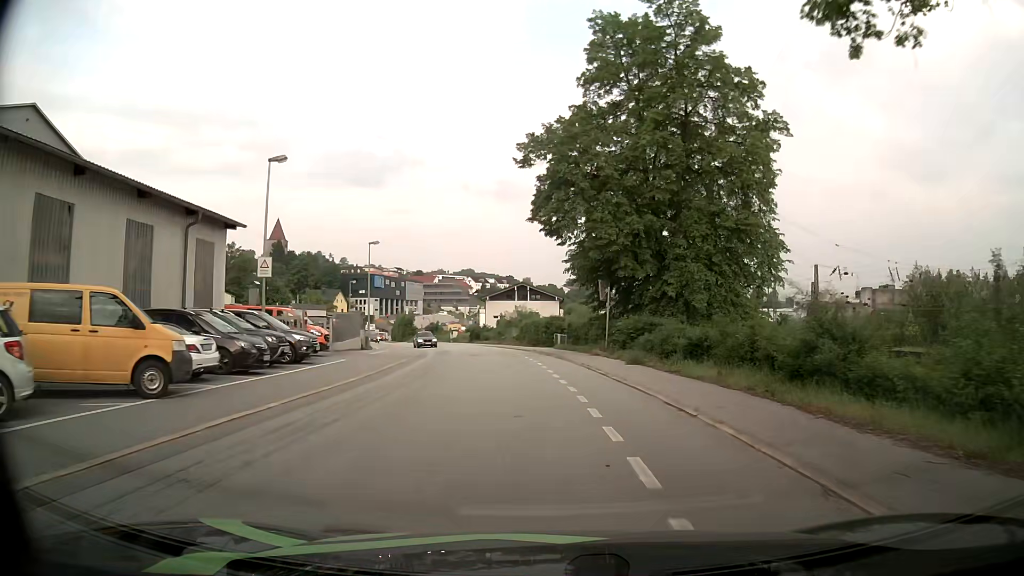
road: residential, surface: asphalt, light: Day
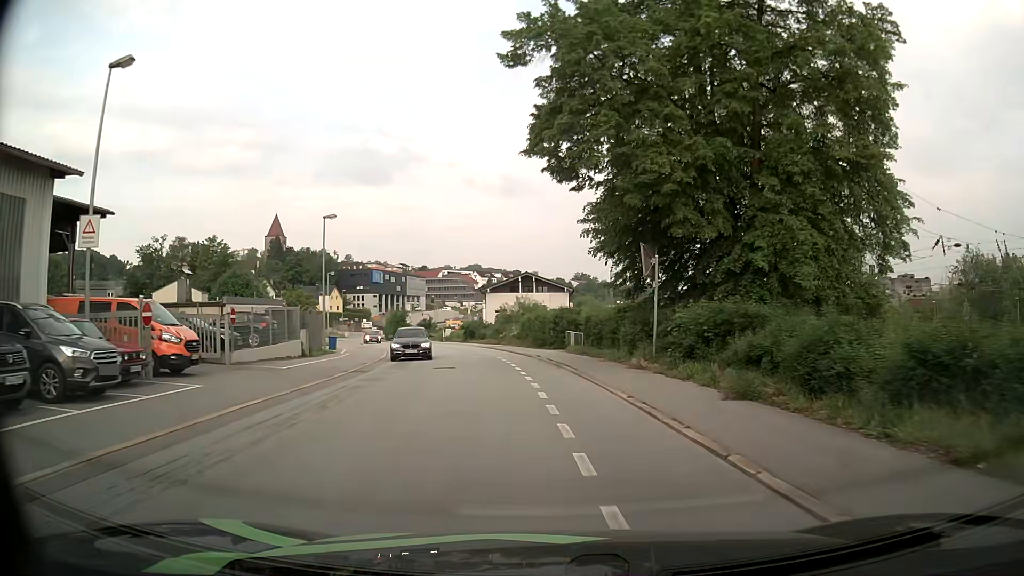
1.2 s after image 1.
(0.0, +12.0) m; 0°
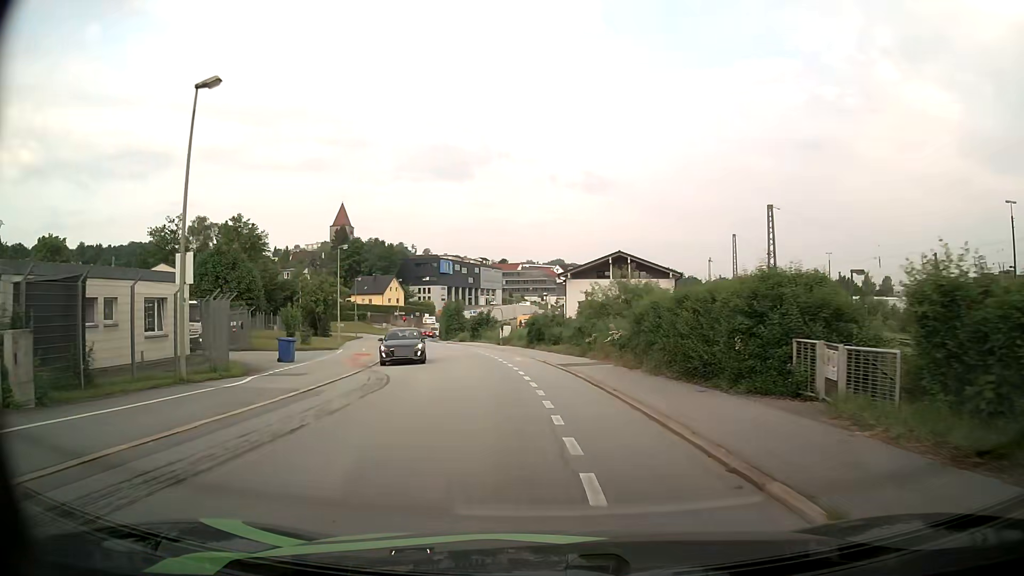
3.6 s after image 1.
(-1.7, +23.4) m; -8°
(0, +10) (-1, +20) (-3, +30) (-5, +40) (-7, +49) (-9, +59) (-12, +69) (-14, +79) (-16, +88) (-18, +98) m
